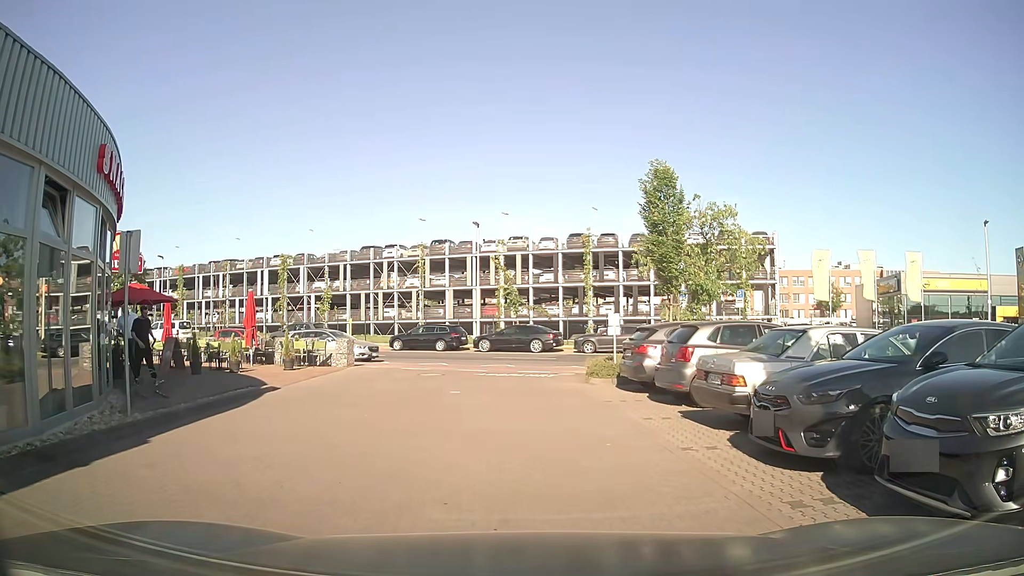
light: Day
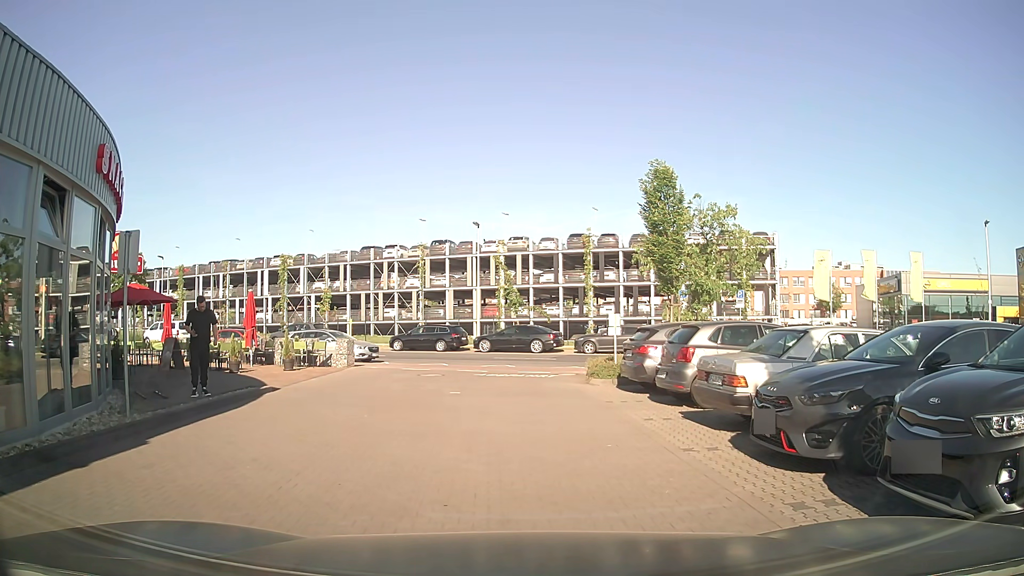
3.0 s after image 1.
(0.0, +0.1) m; 0°
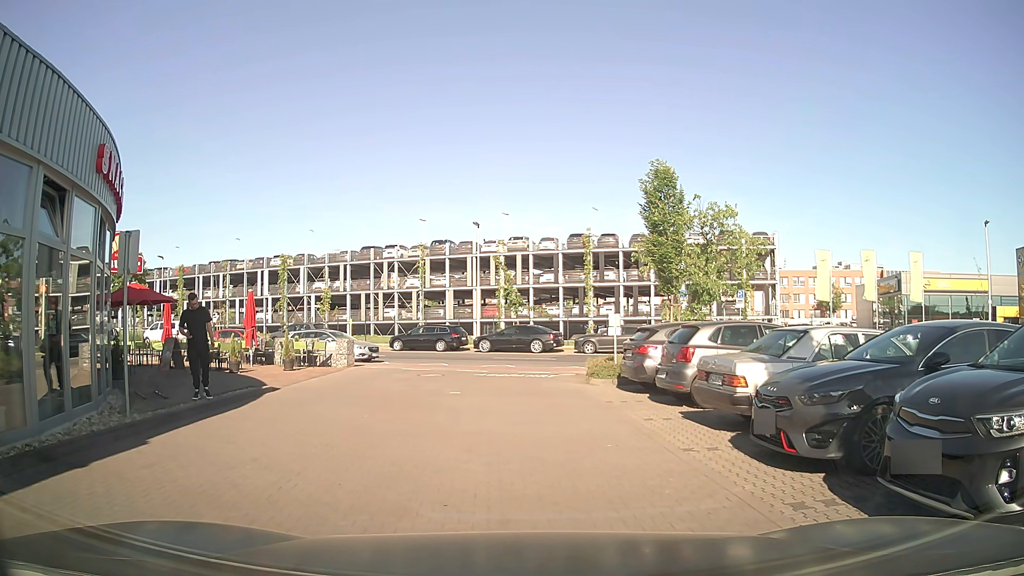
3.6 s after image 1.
(0.0, 0.0) m; 0°
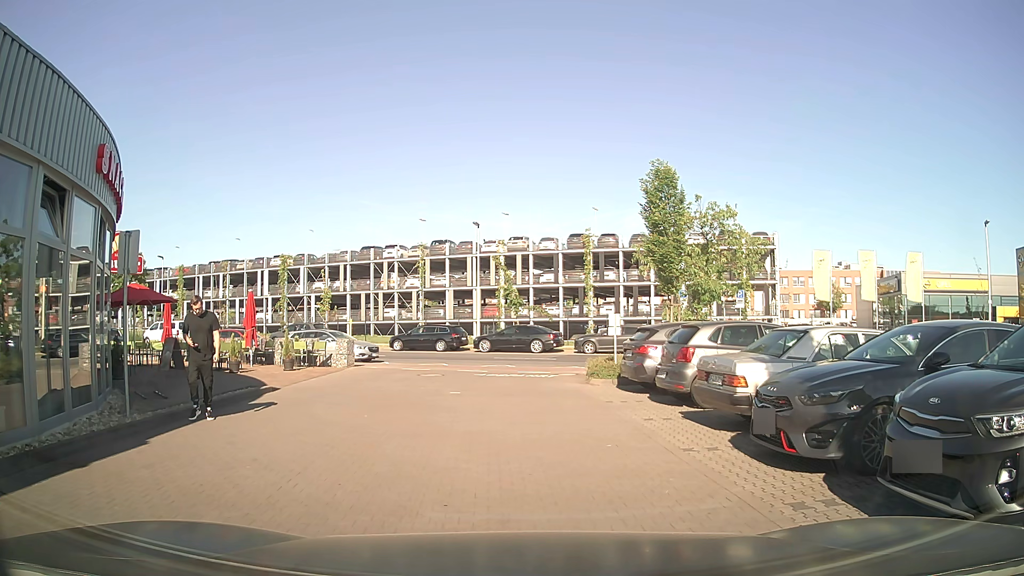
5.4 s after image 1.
(0.0, 0.0) m; 0°
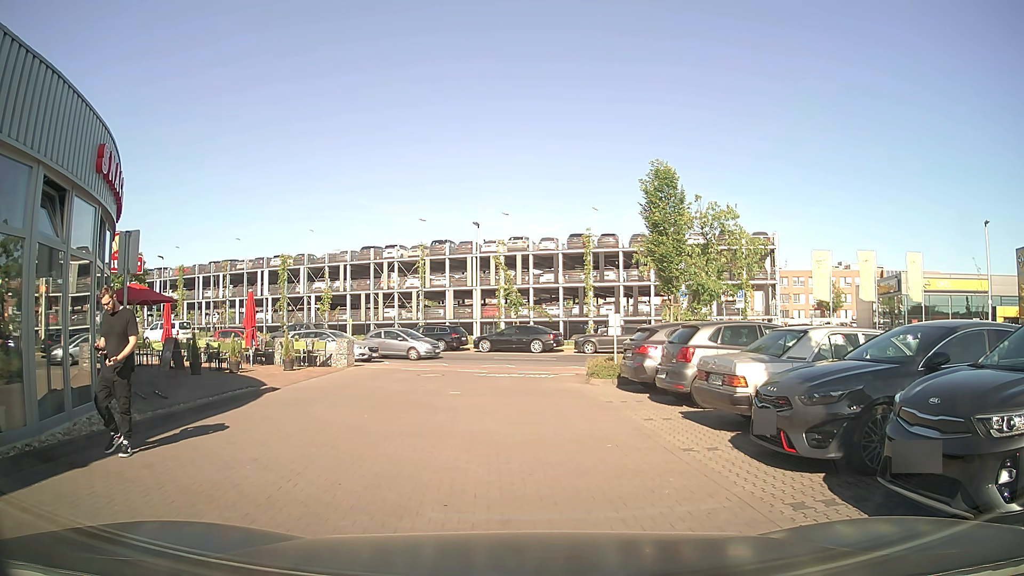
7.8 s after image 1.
(0.0, 0.0) m; 0°
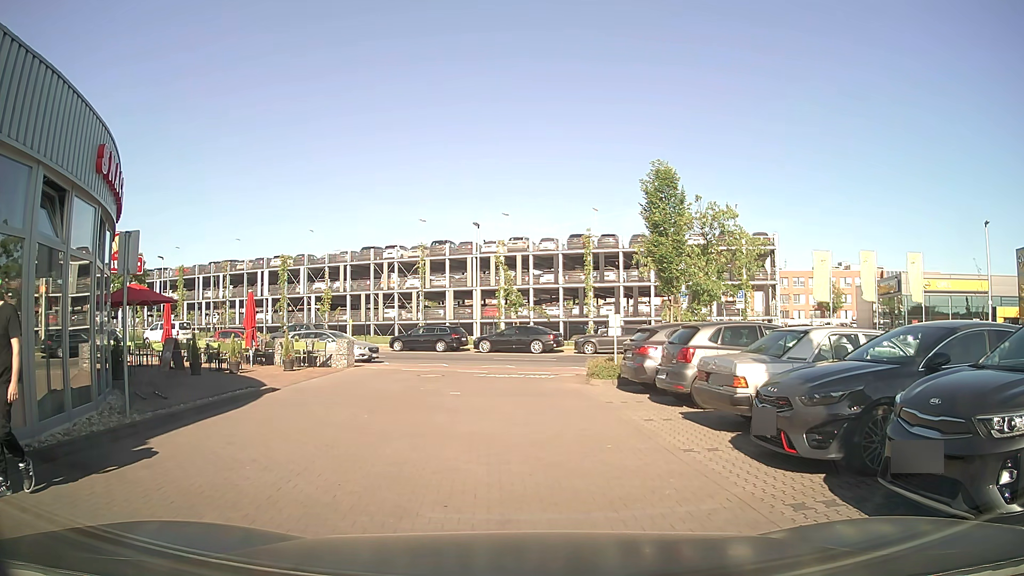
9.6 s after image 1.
(0.0, 0.0) m; 0°
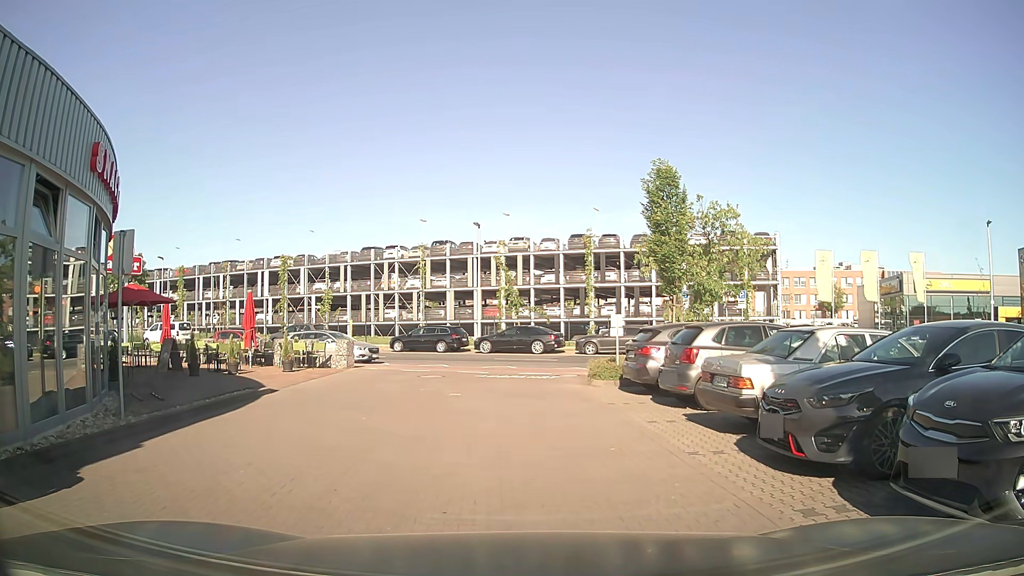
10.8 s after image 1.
(0.0, +0.1) m; 0°
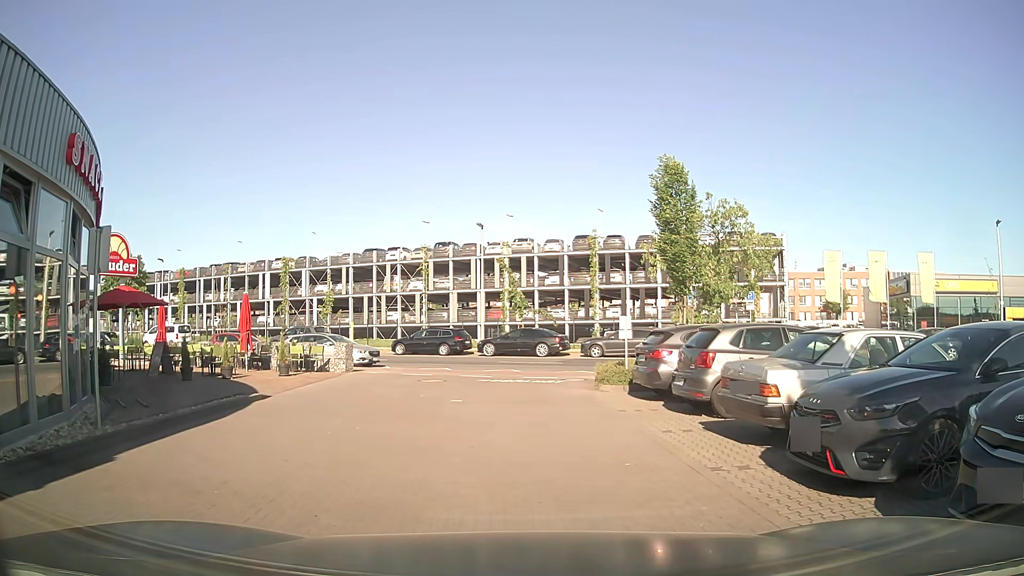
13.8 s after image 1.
(0.0, +0.7) m; 0°
